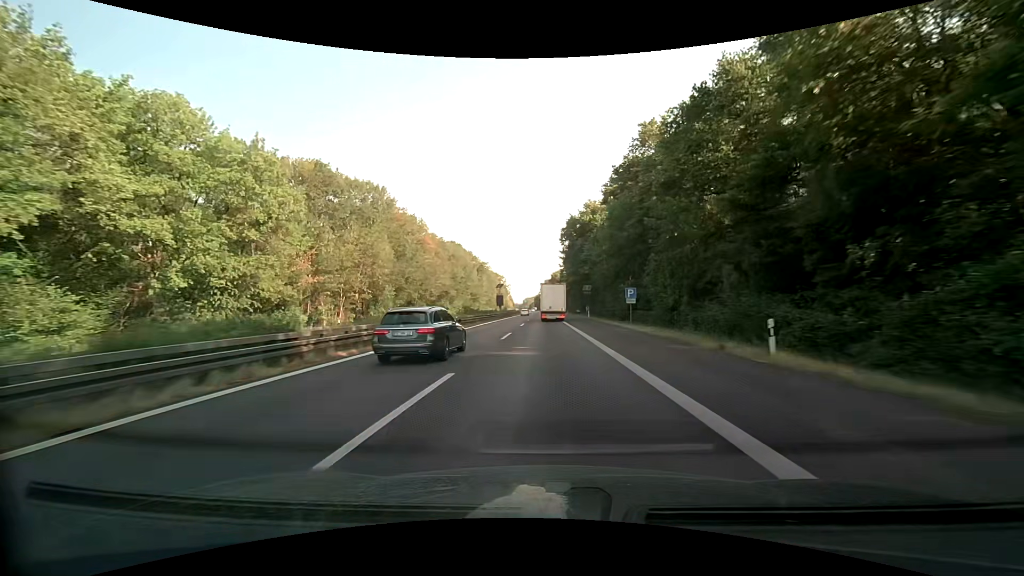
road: motorway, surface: asphalt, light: Day
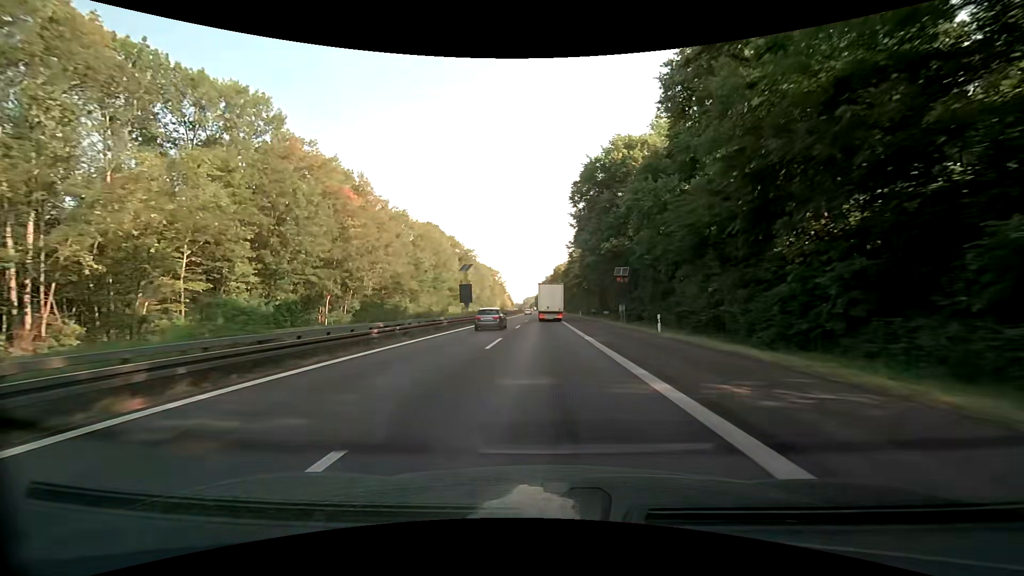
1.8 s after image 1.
(-0.1, +41.7) m; 0°
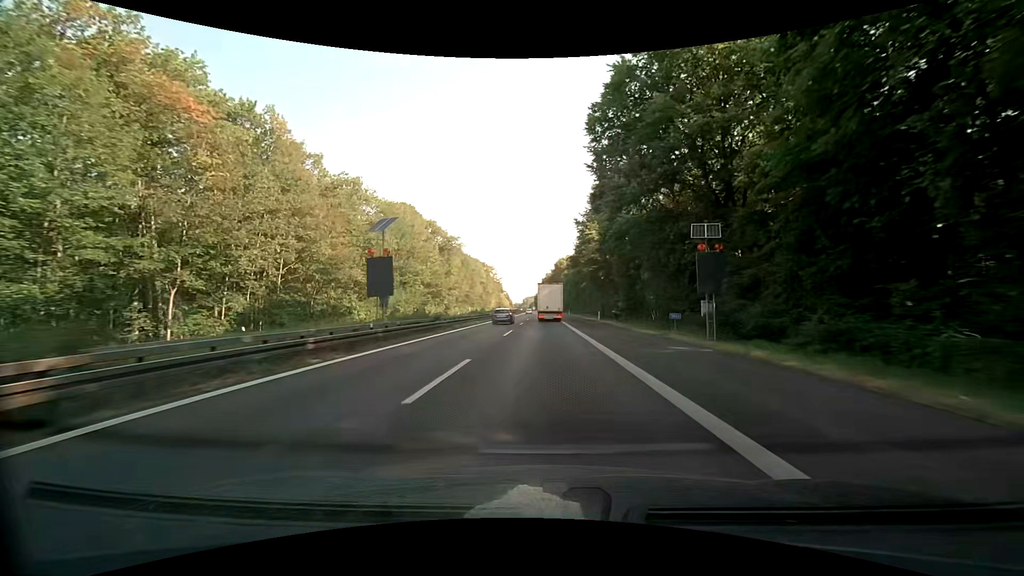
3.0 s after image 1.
(0.0, +27.8) m; 0°
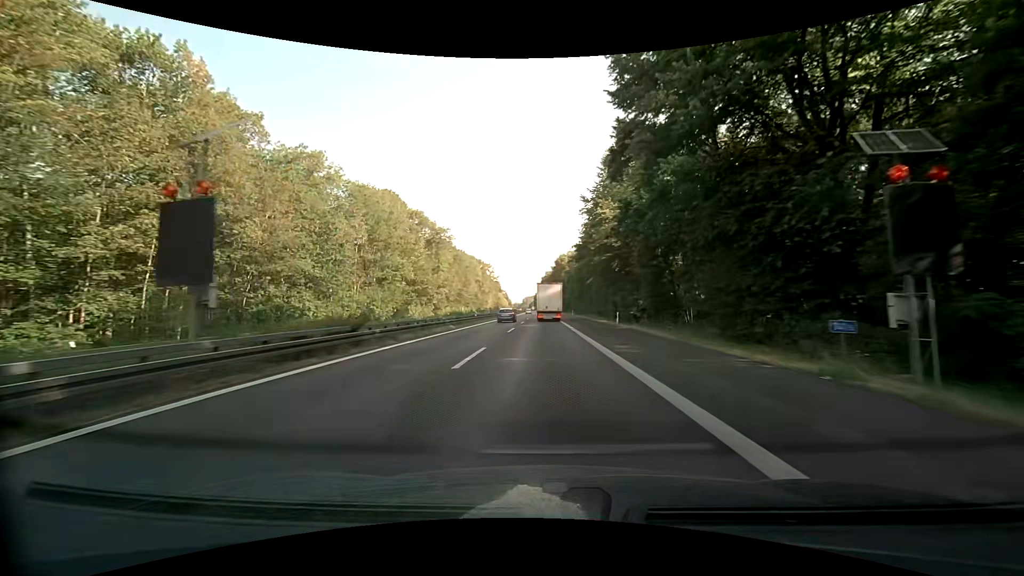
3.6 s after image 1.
(0.0, +13.9) m; 0°
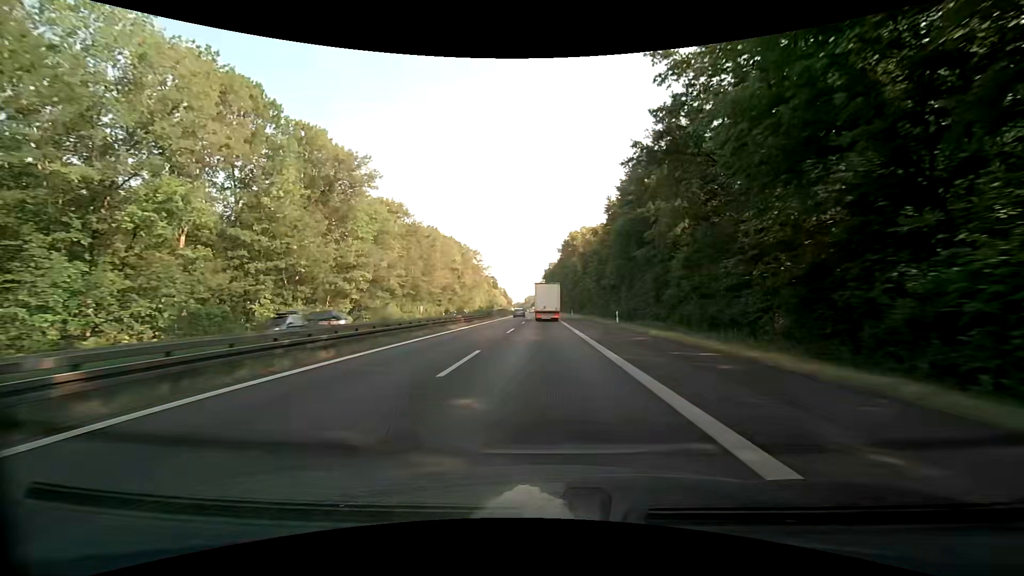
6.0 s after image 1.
(-0.3, +55.4) m; 0°
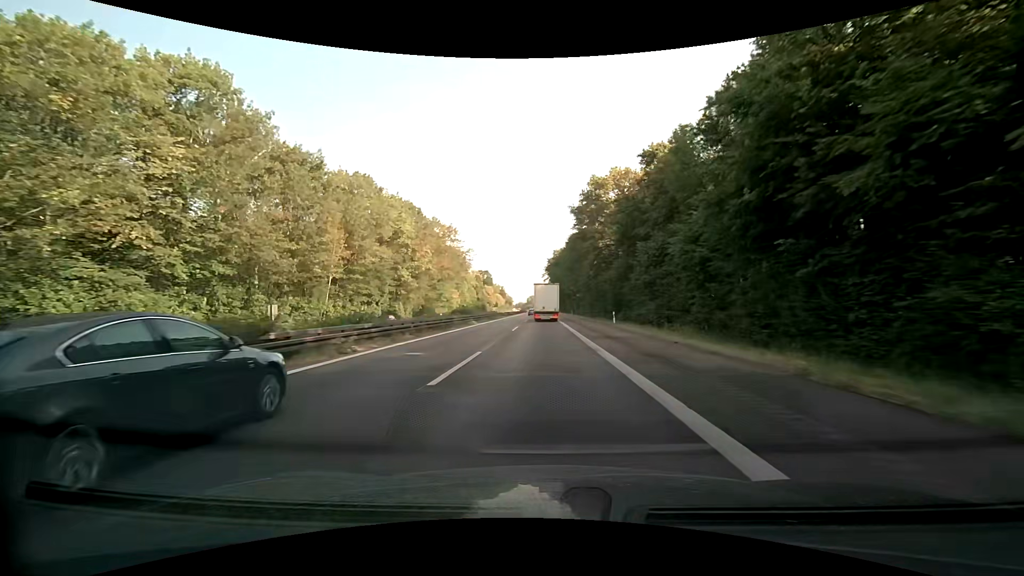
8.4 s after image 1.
(-0.1, +55.3) m; 0°
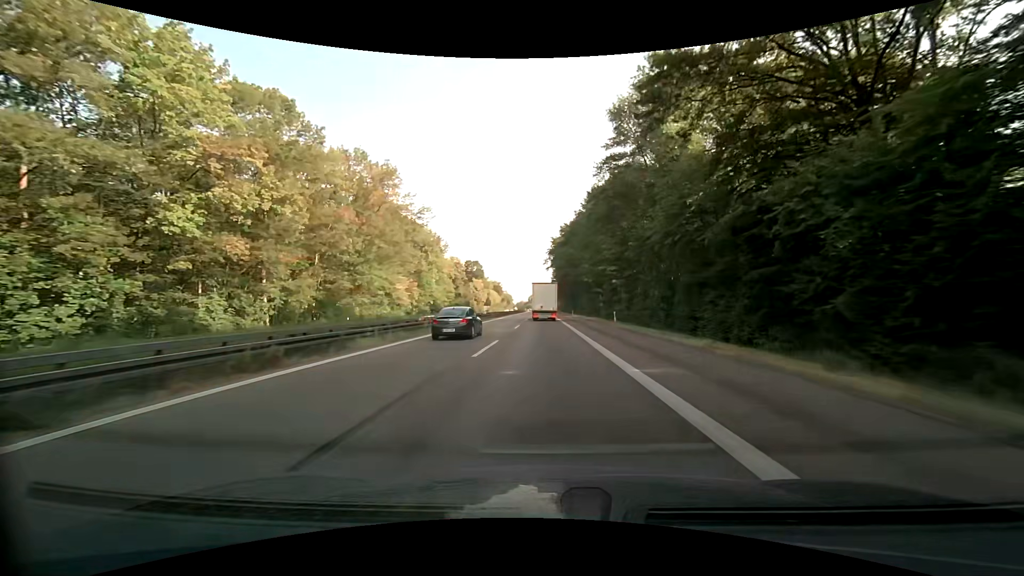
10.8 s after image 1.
(-0.3, +55.3) m; 0°
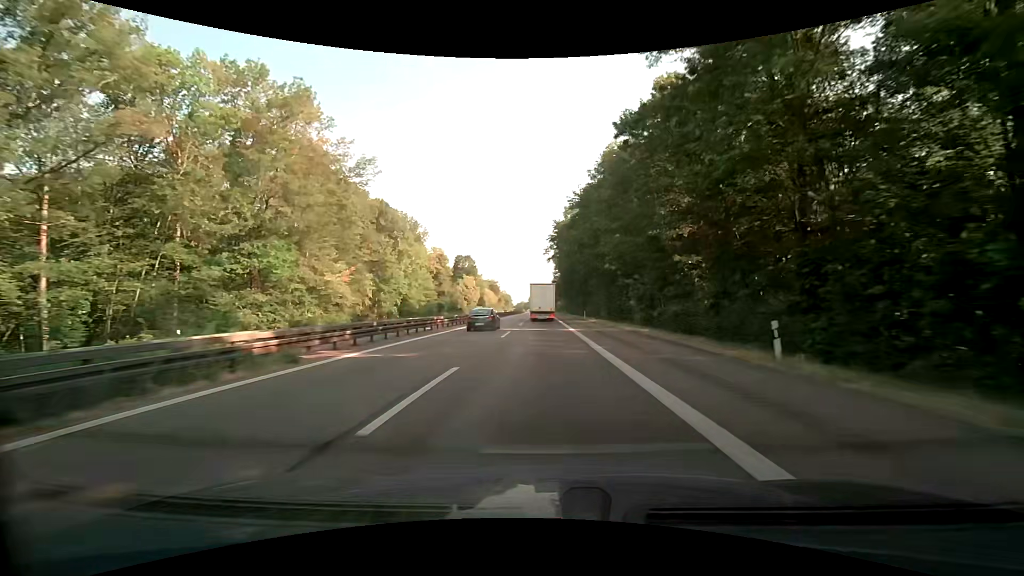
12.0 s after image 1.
(0.0, +27.6) m; 0°
(0, +10) (0, +20) (0, +30) (0, +40) (0, +50) (0, +60) (0, +70) (0, +80) (0, +90) (0, +100) m
